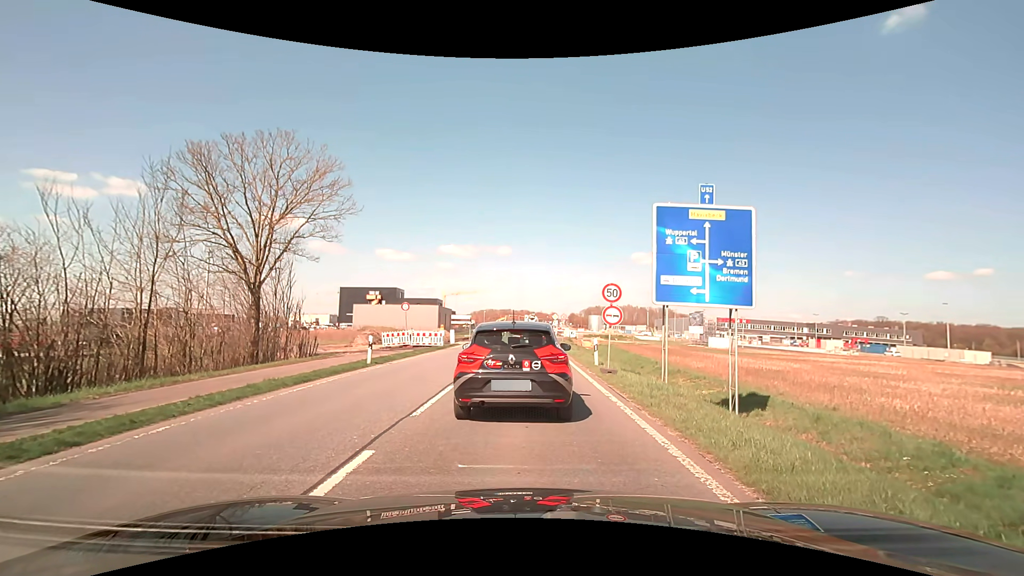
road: primary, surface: asphalt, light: Day
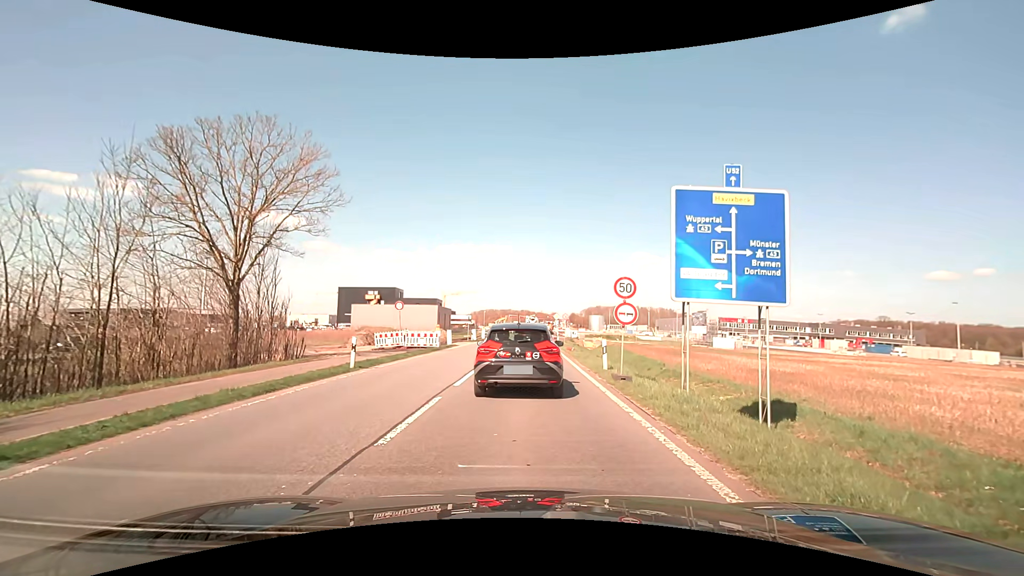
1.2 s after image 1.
(0.0, +2.0) m; +1°
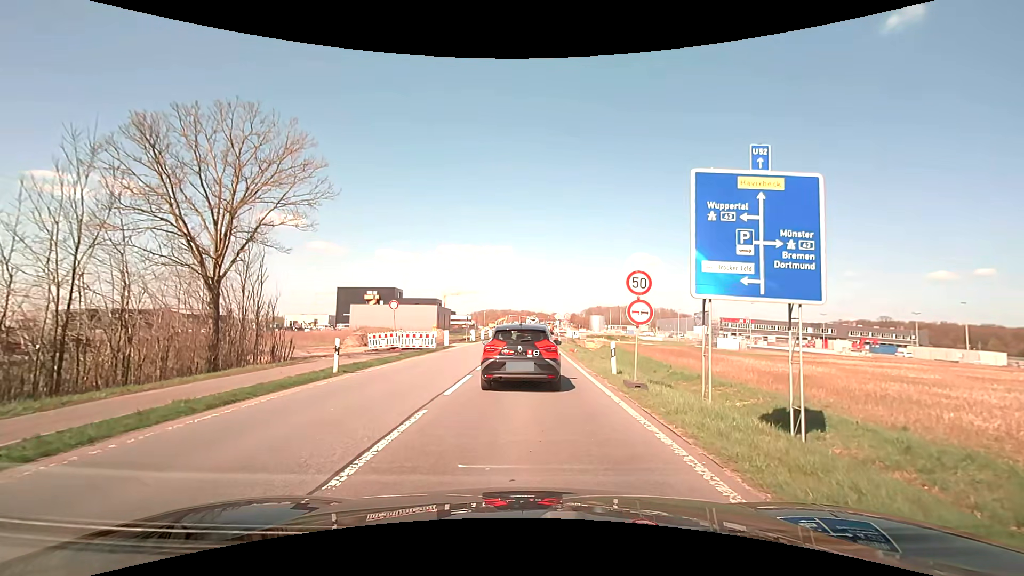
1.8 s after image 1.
(0.0, +1.6) m; -1°
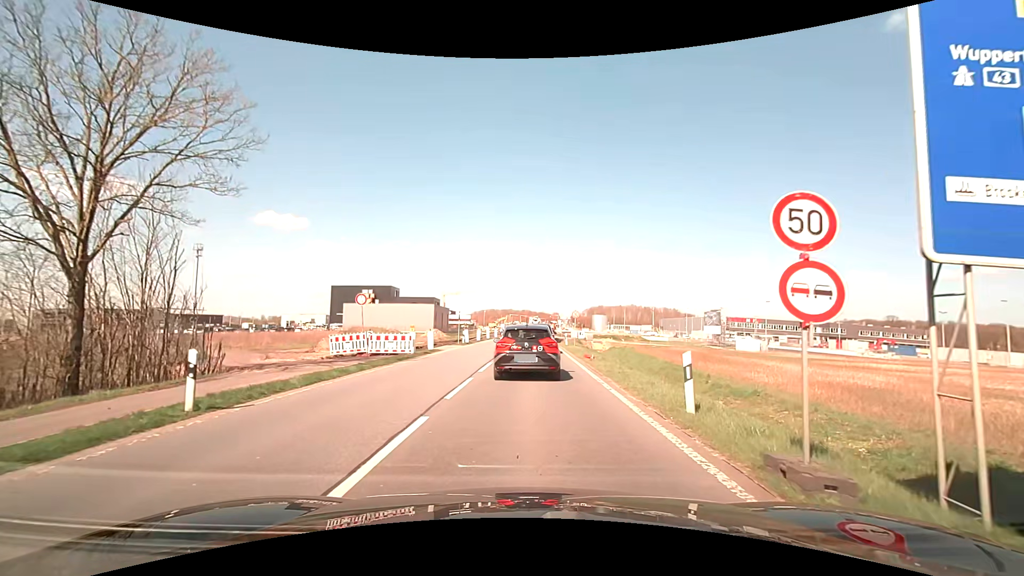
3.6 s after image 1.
(0.0, +6.8) m; 0°
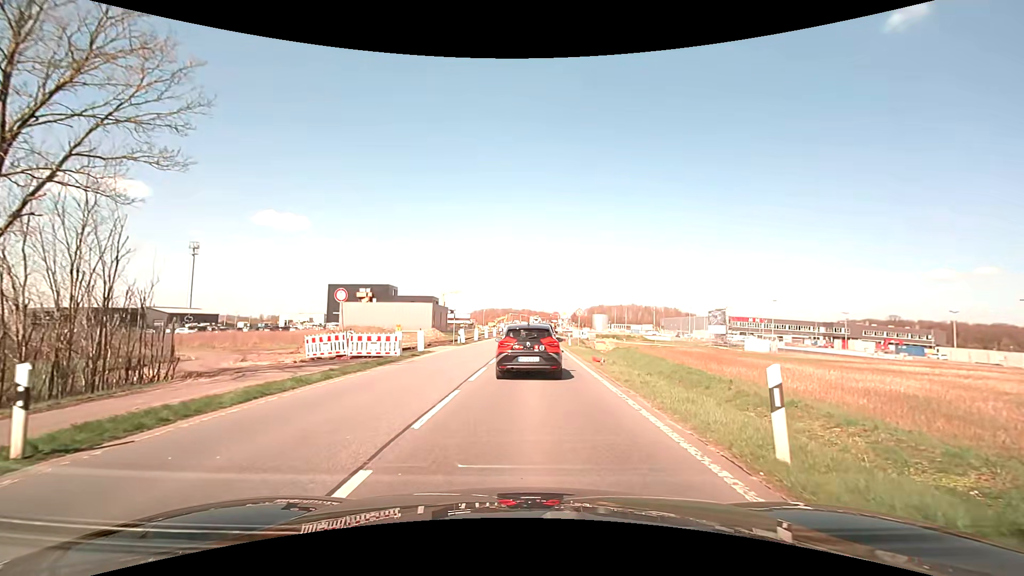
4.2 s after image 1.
(0.0, +2.9) m; 0°
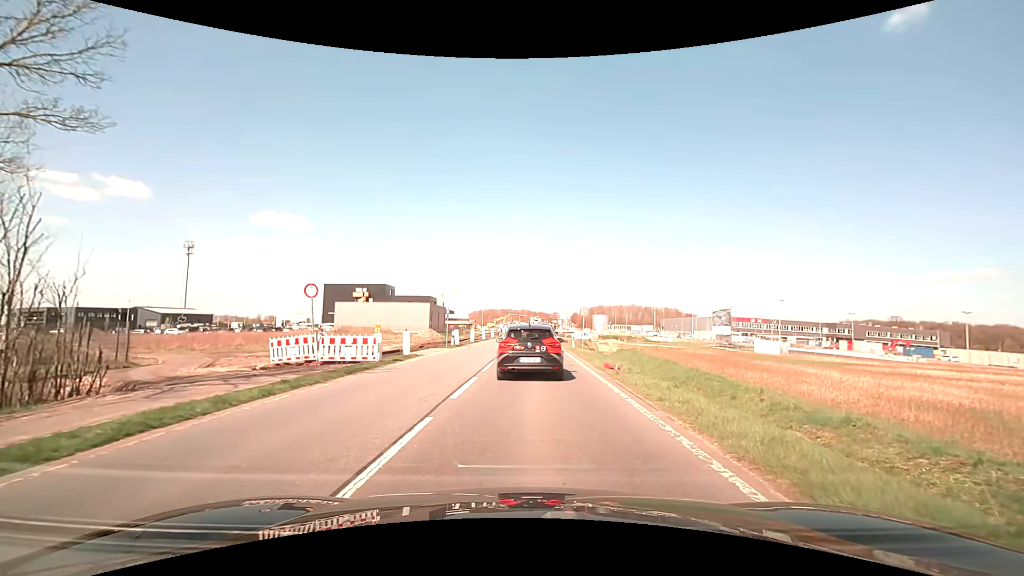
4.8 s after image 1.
(0.0, +3.2) m; 0°
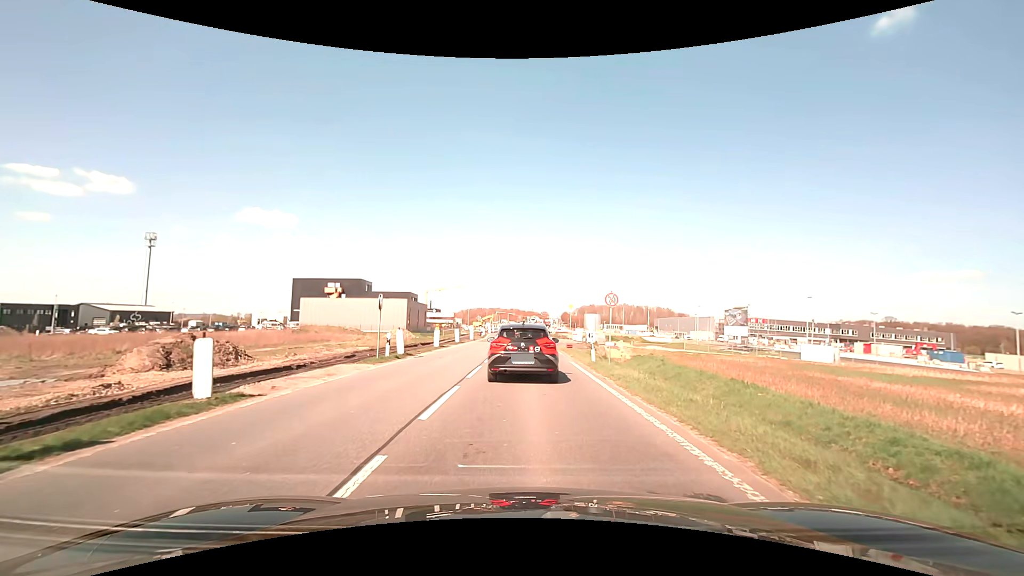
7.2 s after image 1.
(+0.2, +14.5) m; +1°
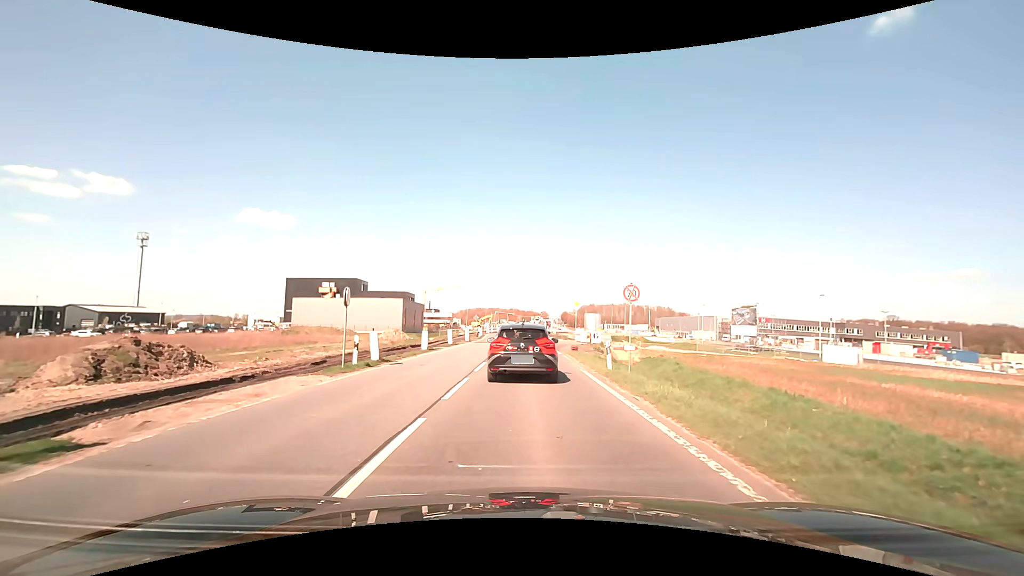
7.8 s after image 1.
(0.0, +3.9) m; 0°
